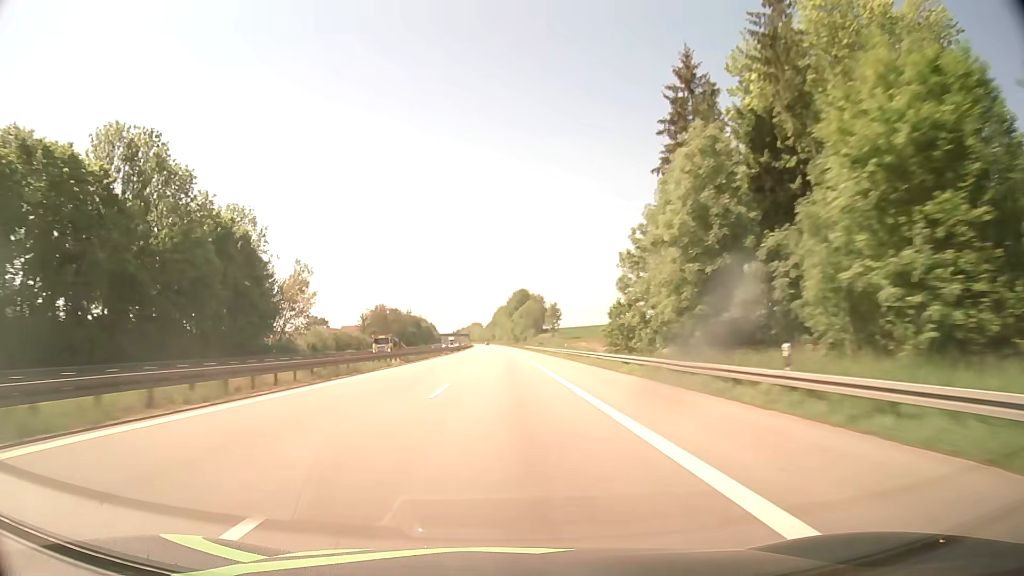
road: motorway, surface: asphalt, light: Day
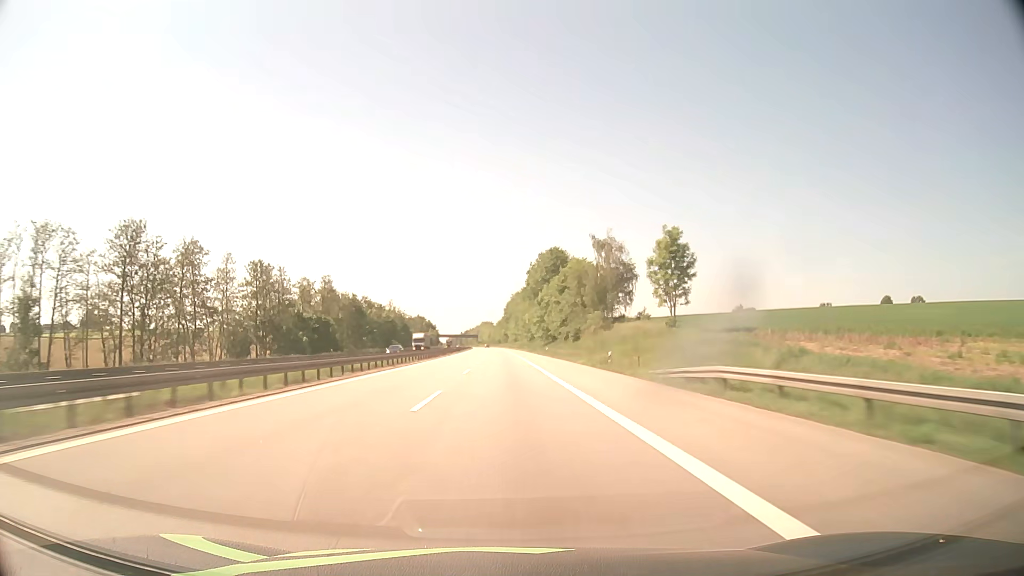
(-1.5, +126.9) m; -1°
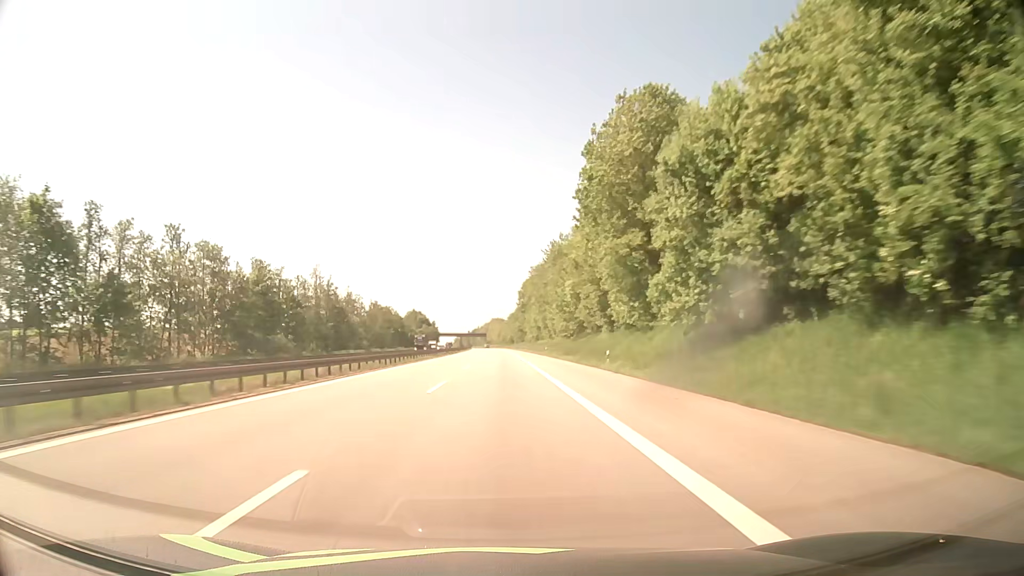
(-1.0, +101.6) m; -1°
(0, +10) (0, +20) (0, +30) (0, +40) (0, +50) (0, +60) (-1, +70) (-1, +80) (-1, +90) (-1, +100) m
